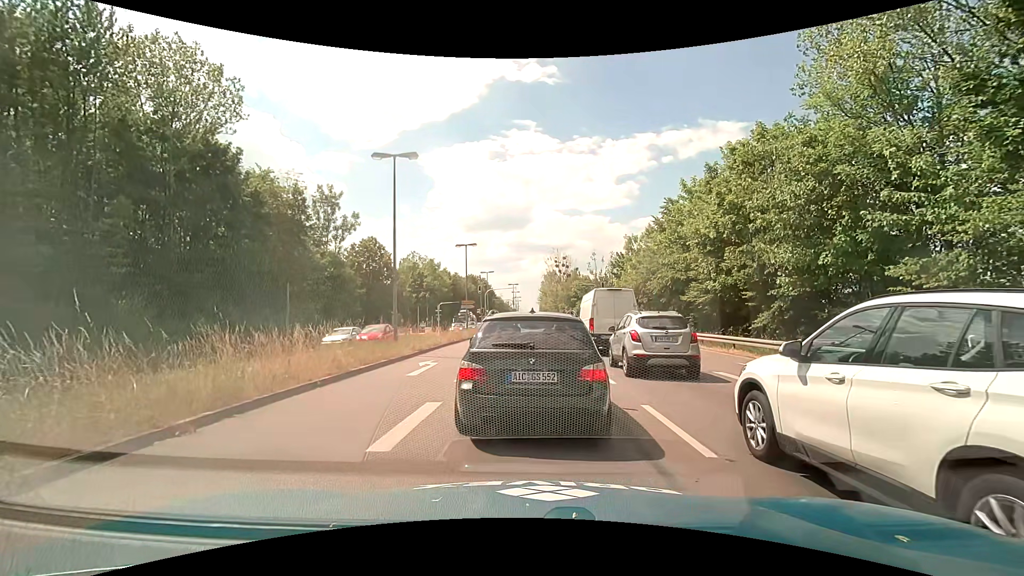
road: primary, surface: asphalt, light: Day
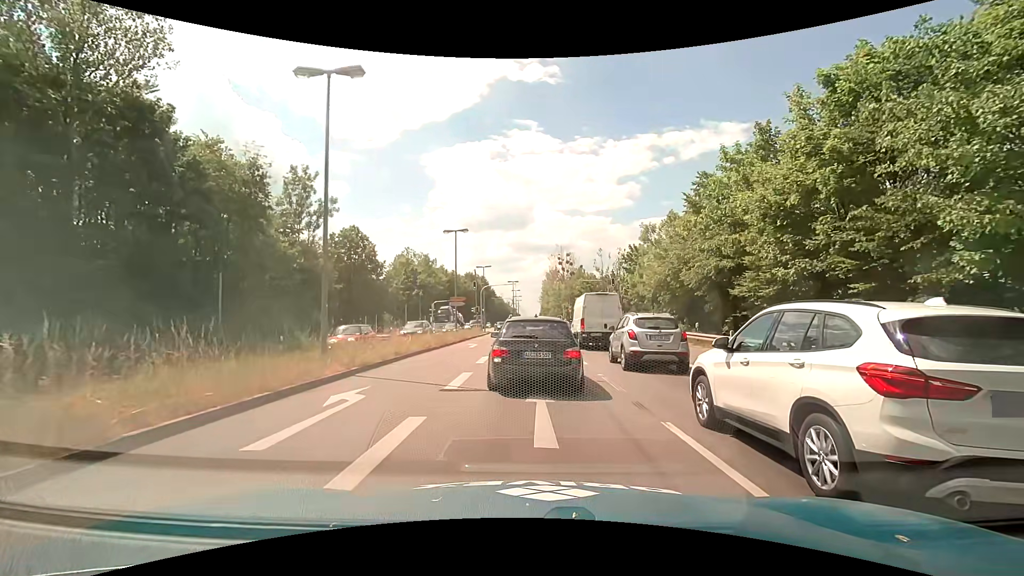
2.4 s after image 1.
(-0.3, +7.6) m; -2°
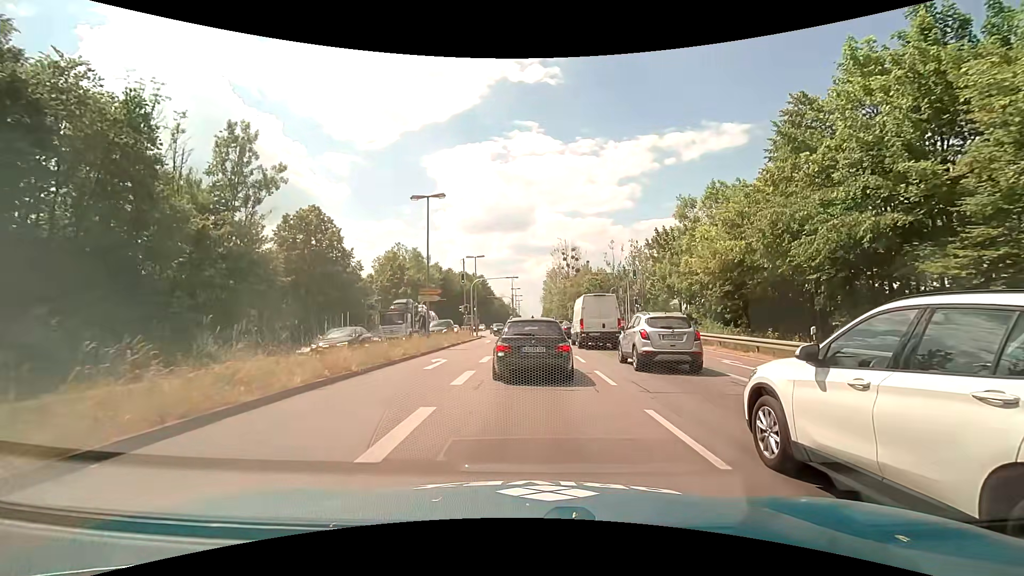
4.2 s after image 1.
(-0.1, +11.4) m; 0°
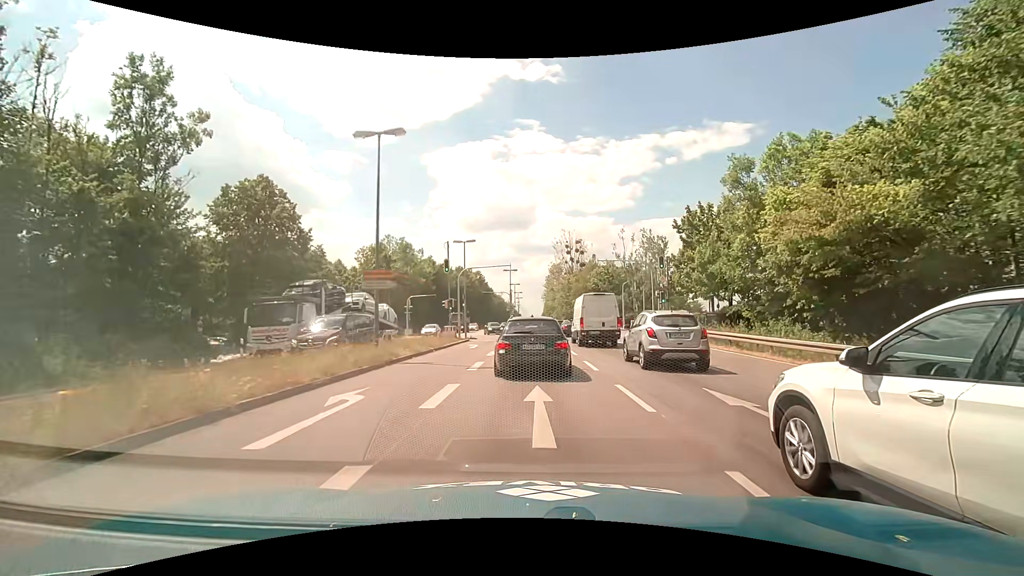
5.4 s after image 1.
(-0.1, +9.3) m; -1°
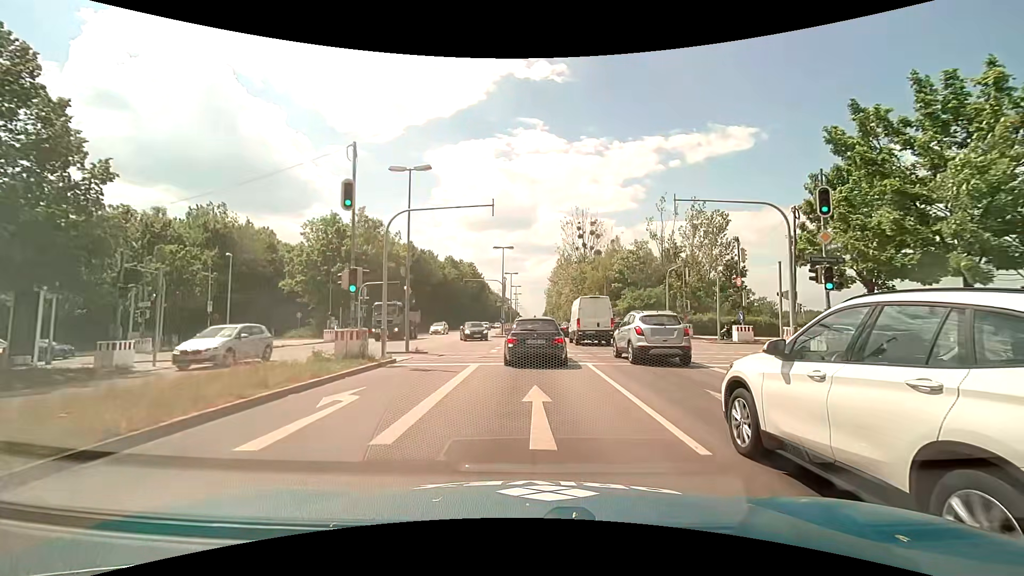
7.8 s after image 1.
(0.0, +20.5) m; +1°
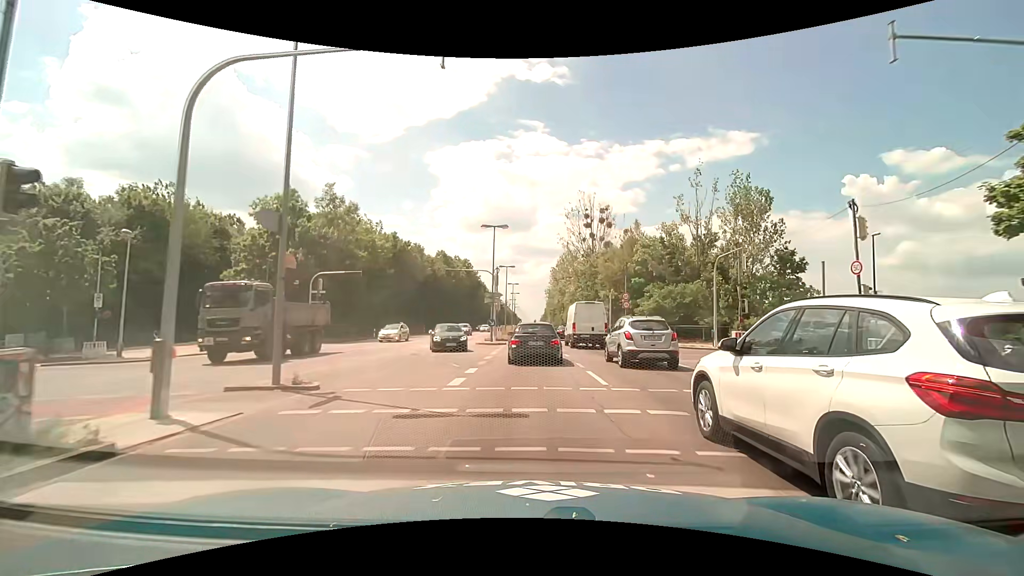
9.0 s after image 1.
(-0.1, +11.6) m; 0°
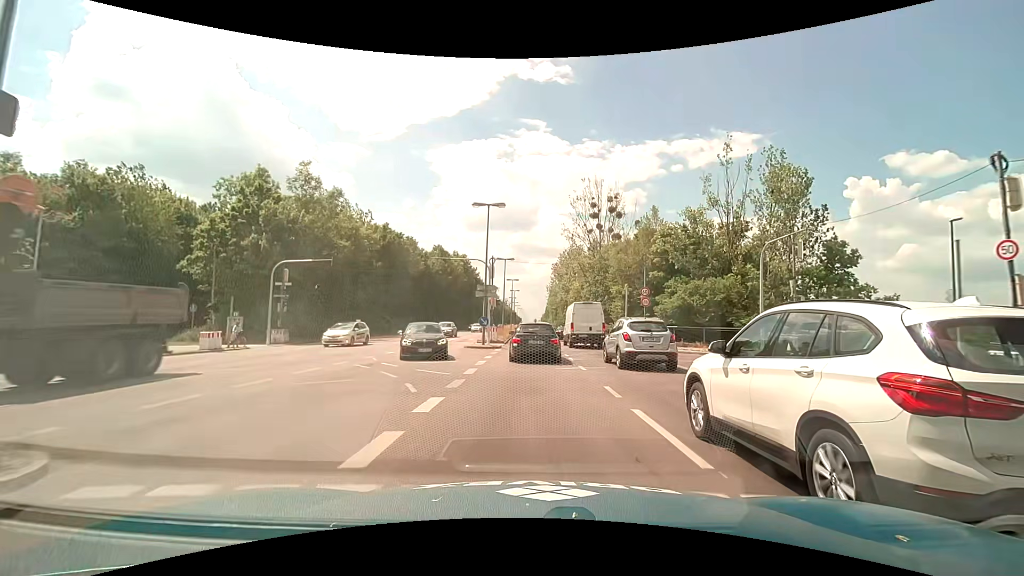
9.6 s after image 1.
(0.0, +6.3) m; -1°
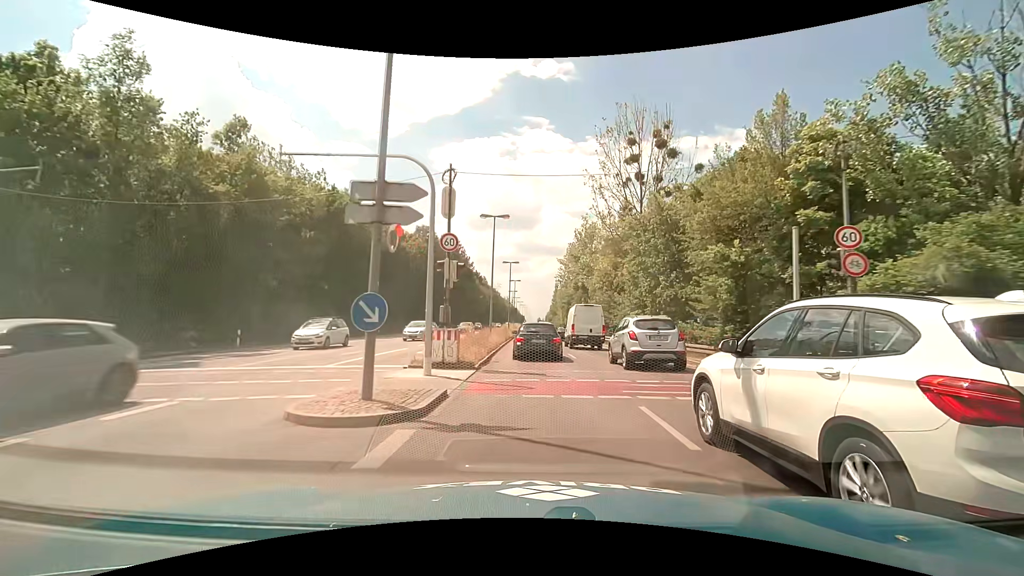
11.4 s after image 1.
(+0.1, +21.2) m; 0°
(0, +10) (0, +20) (0, +30) (0, +40) (0, +50) (0, +60) (0, +70) (0, +80) (0, +90) (0, +100) m
